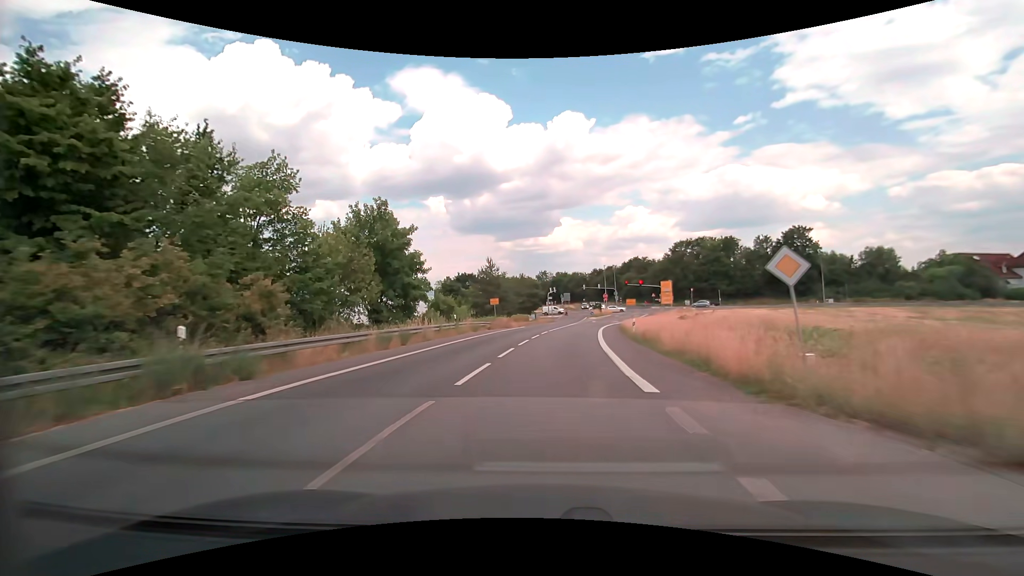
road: secondary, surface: asphalt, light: Day
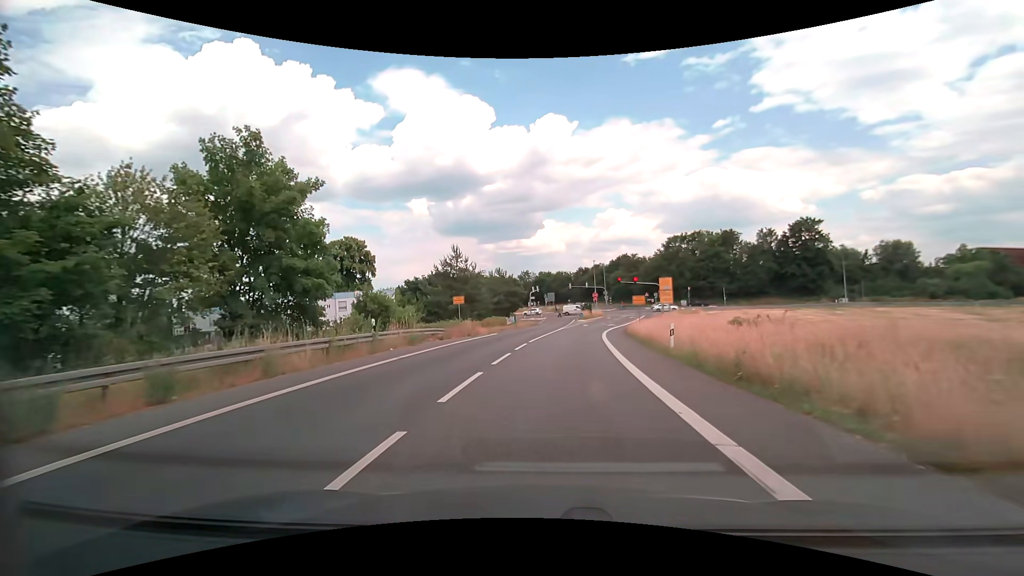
(+0.2, +13.2) m; +2°
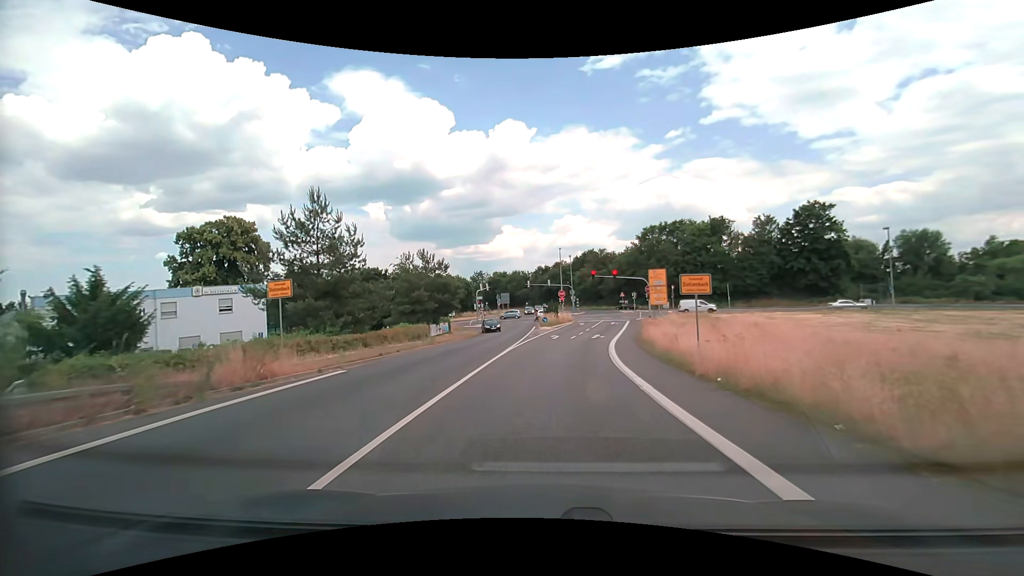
(+0.9, +23.4) m; +5°
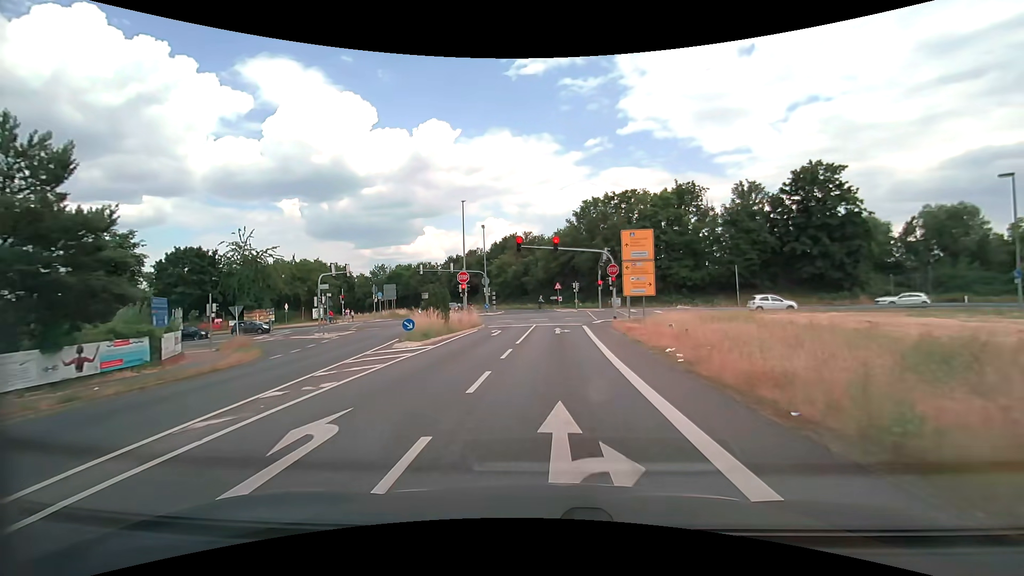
(+2.3, +30.3) m; +9°
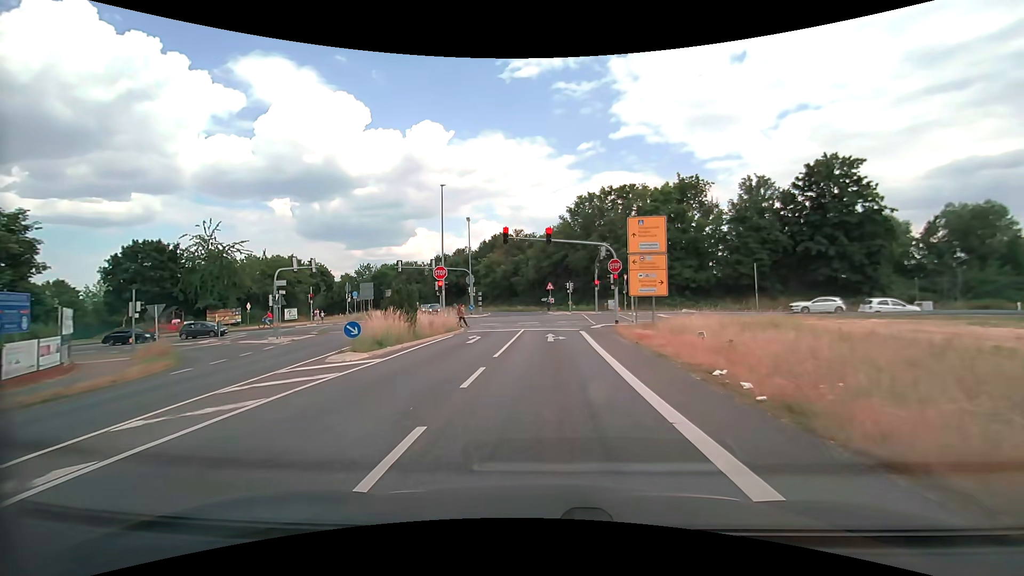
(+0.1, +5.5) m; +1°
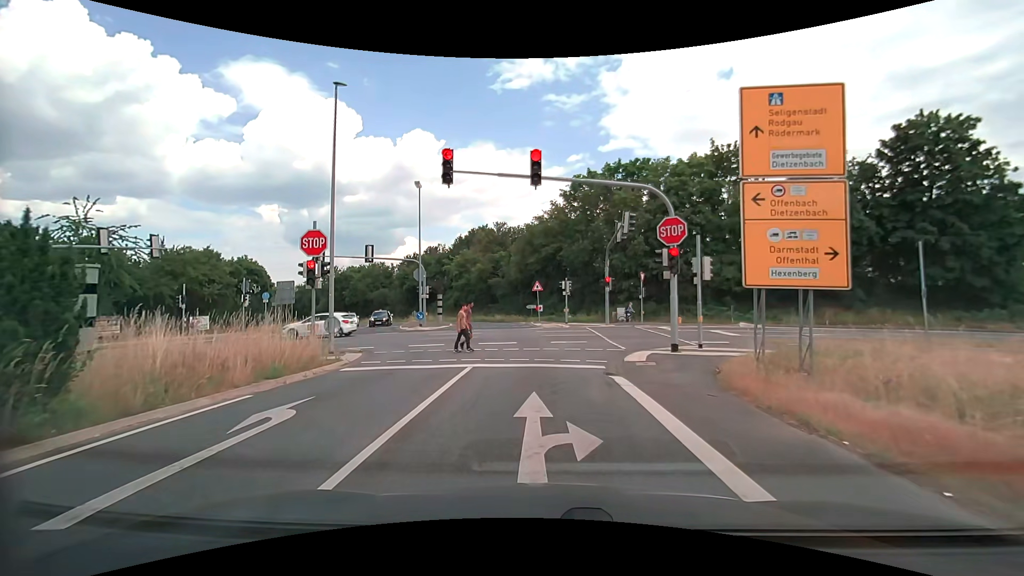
(+0.3, +16.5) m; +2°
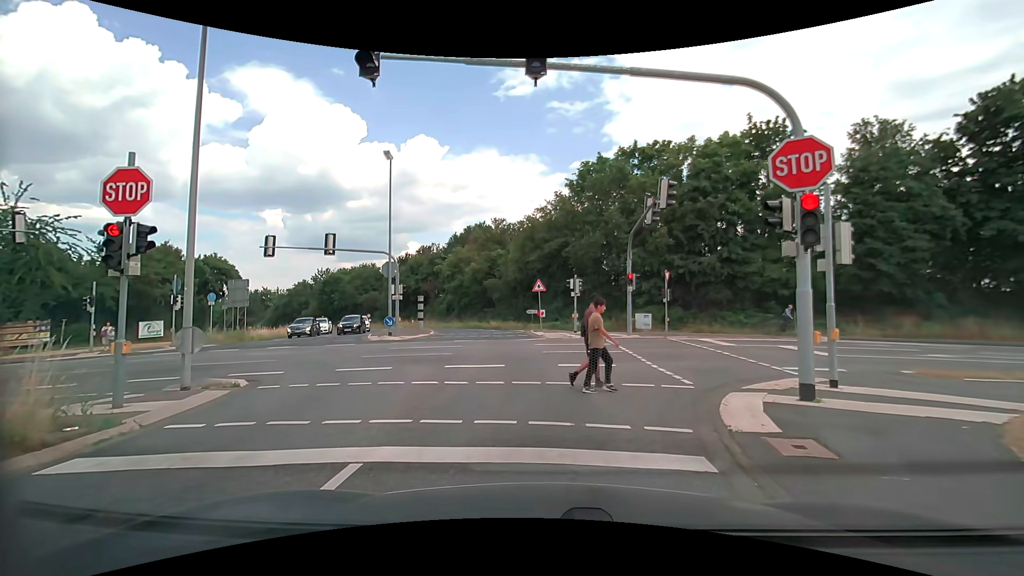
(0.0, +7.3) m; -1°
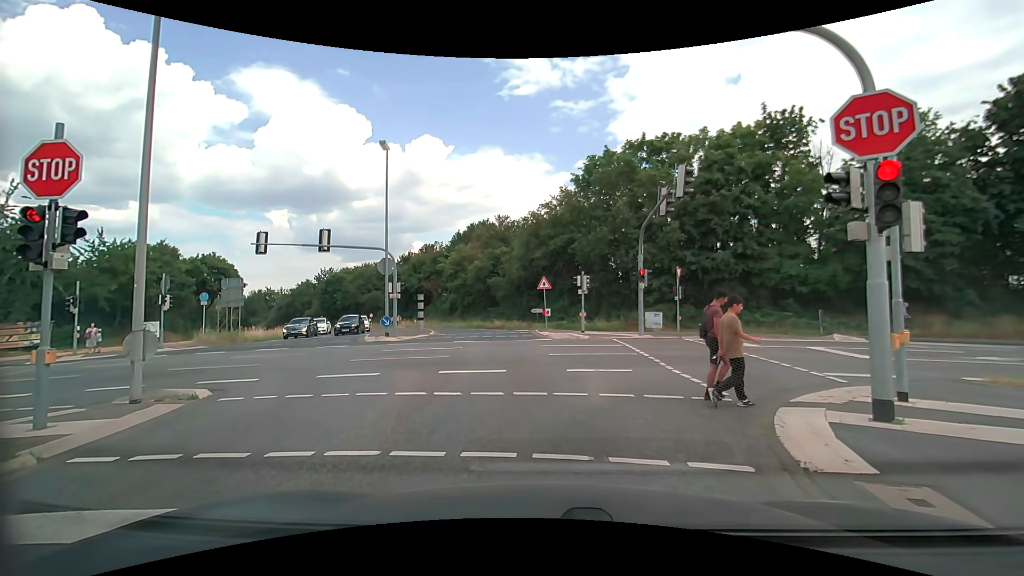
(0.0, +1.5) m; +1°
(0, +10) (-2, +20) (-4, +30) (-6, +39) (-10, +49) (-15, +57) (-20, +66) (-26, +74) (-32, +82) (-38, +90) m
